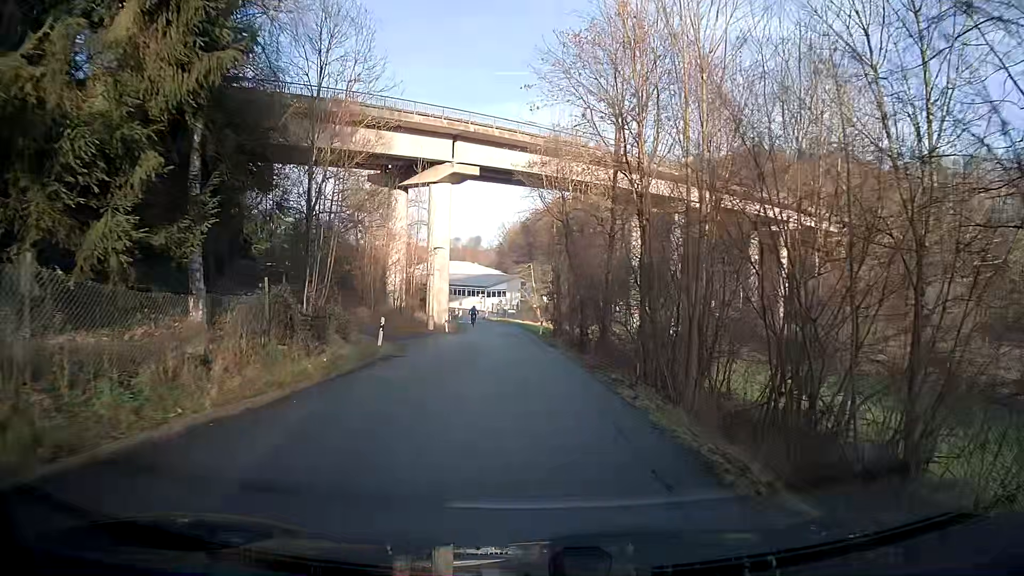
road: residential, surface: asphalt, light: Day
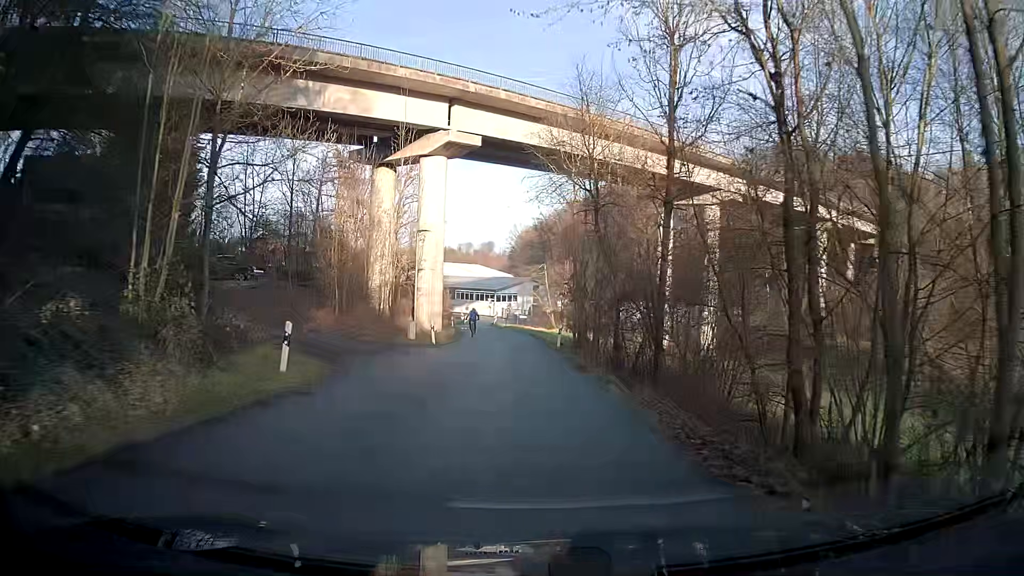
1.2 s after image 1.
(-0.1, +10.1) m; -3°
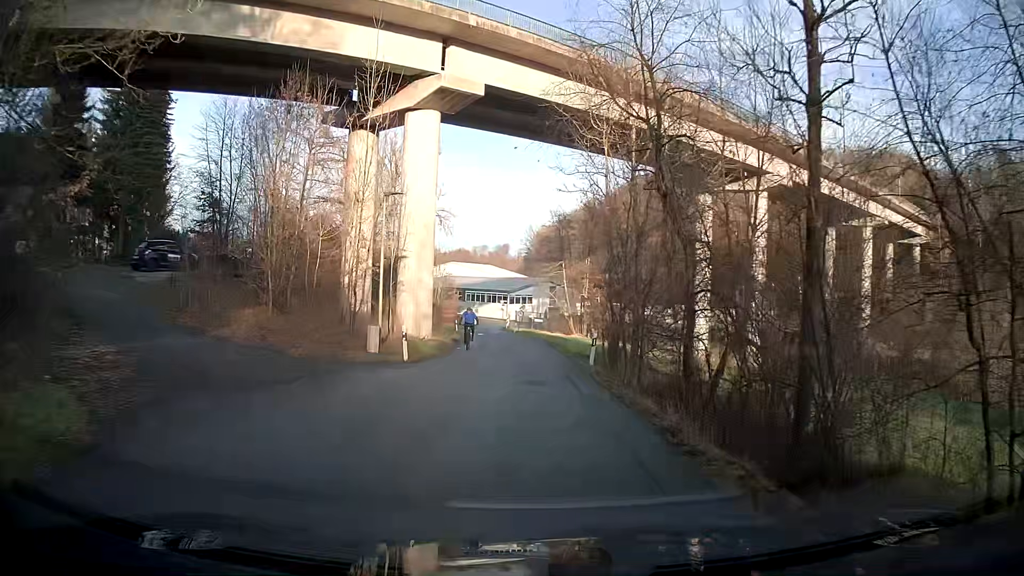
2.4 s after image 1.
(-0.2, +10.0) m; 0°
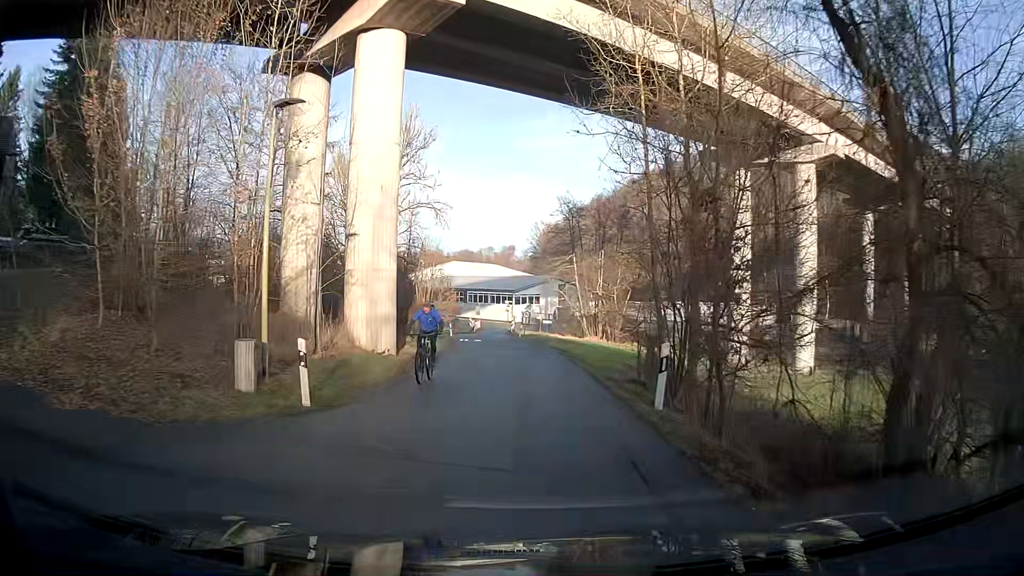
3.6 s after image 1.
(+0.1, +9.8) m; 0°
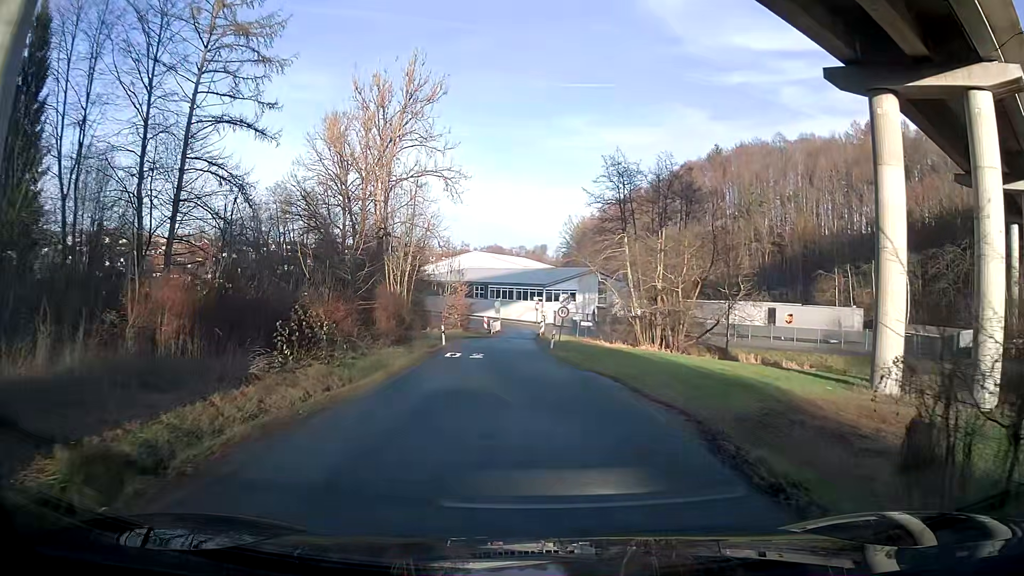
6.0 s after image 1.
(-0.4, +19.4) m; -2°
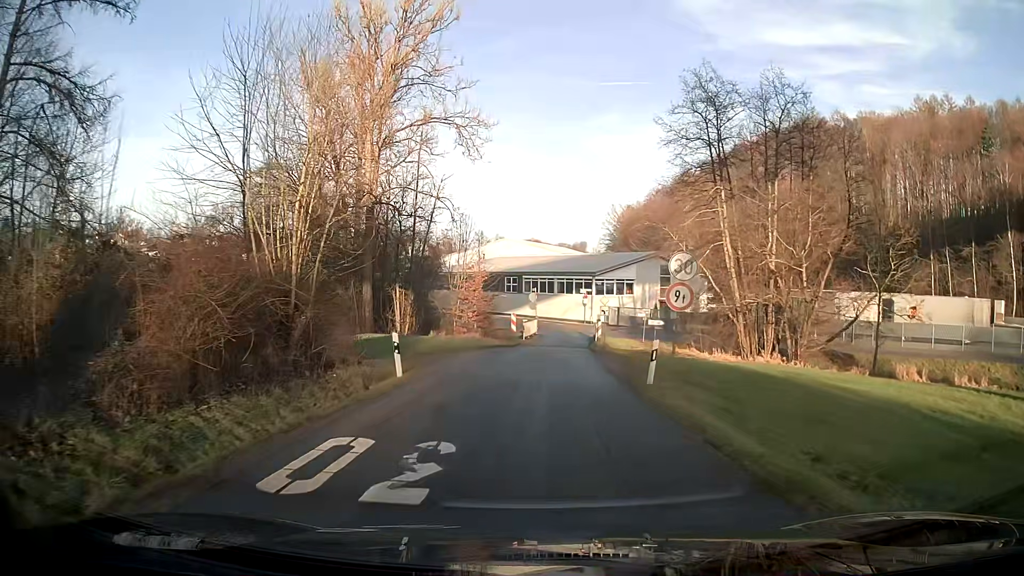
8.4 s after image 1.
(-0.7, +19.2) m; -3°
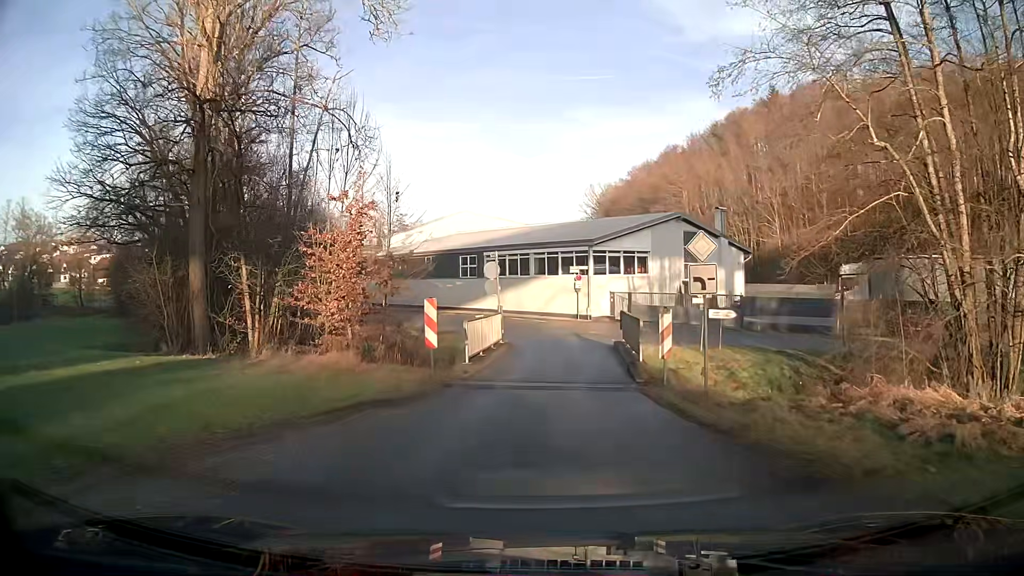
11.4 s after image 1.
(+0.3, +23.5) m; +2°
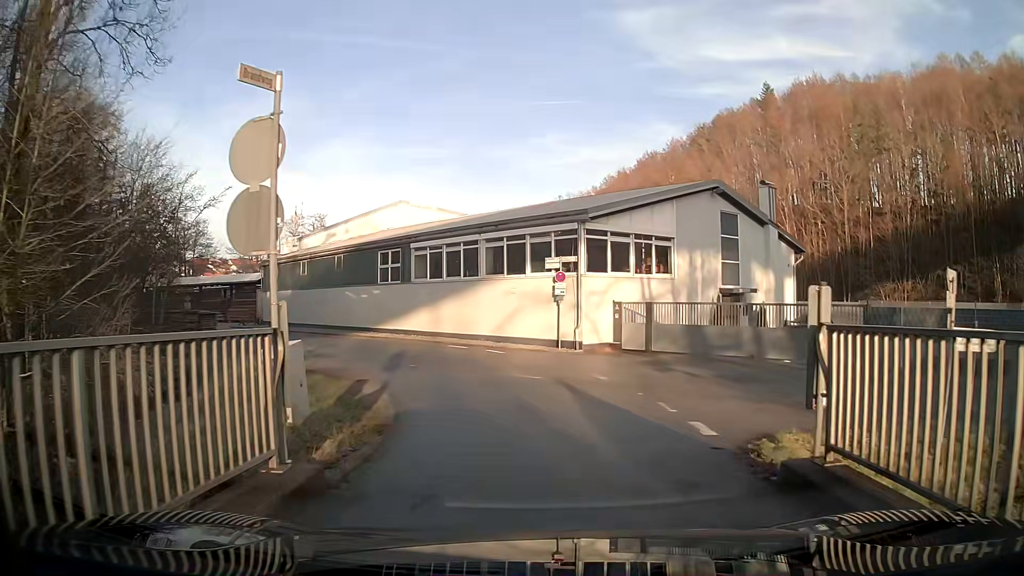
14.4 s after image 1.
(+0.5, +18.6) m; +3°
